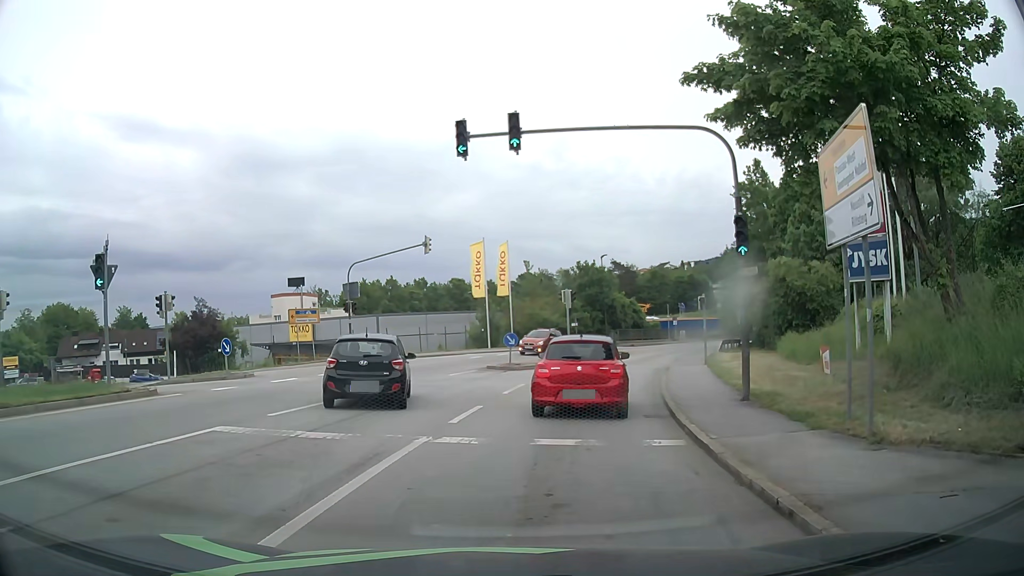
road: tertiary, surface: asphalt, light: Day
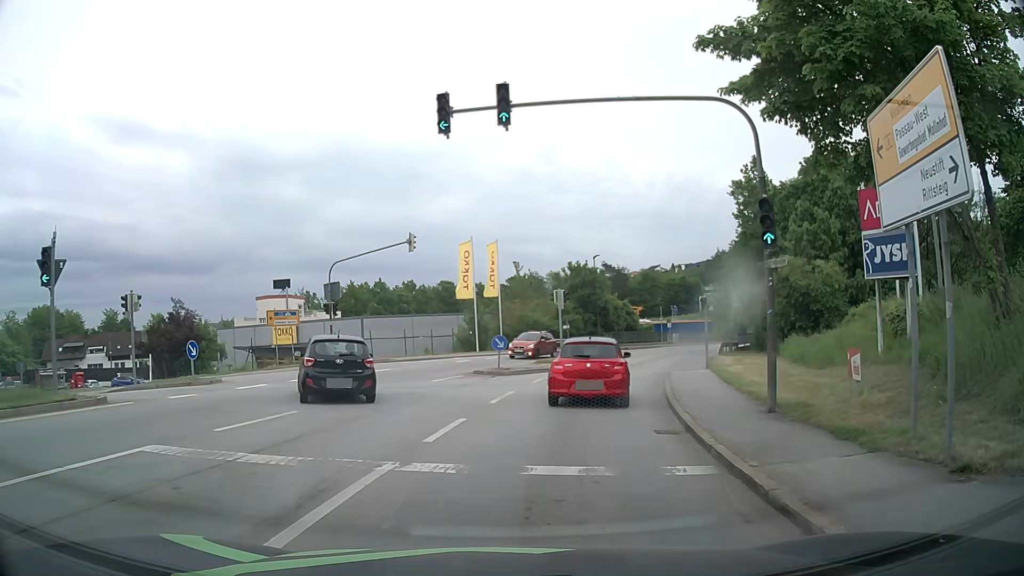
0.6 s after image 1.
(0.0, +2.1) m; +1°
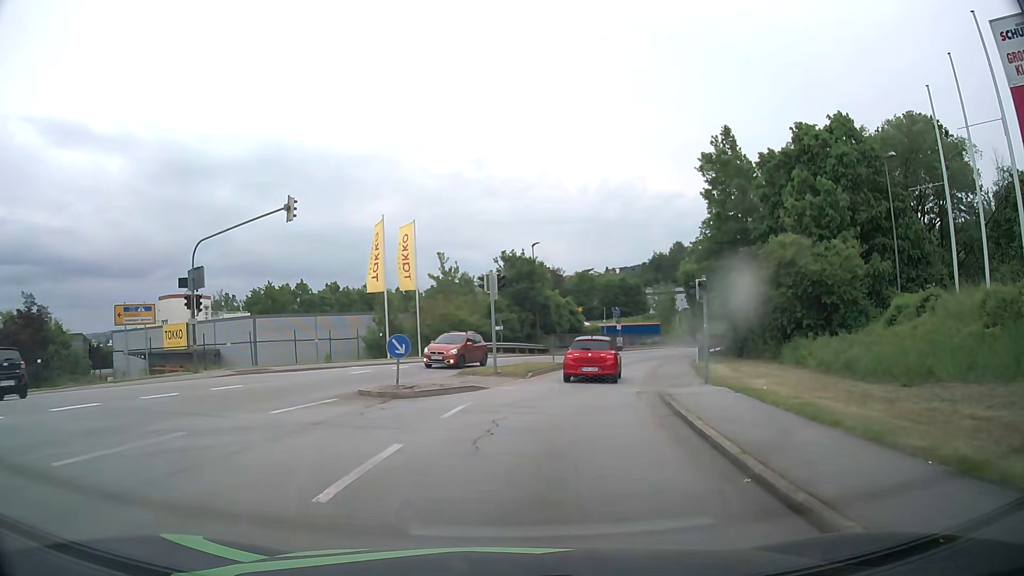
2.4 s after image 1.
(+0.5, +9.8) m; +5°
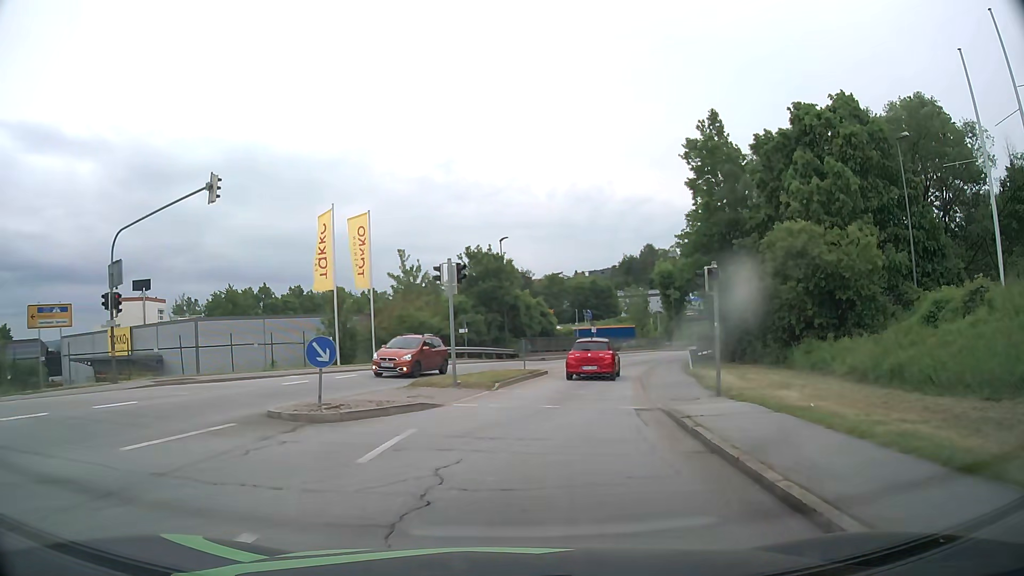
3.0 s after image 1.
(+0.1, +4.4) m; +2°
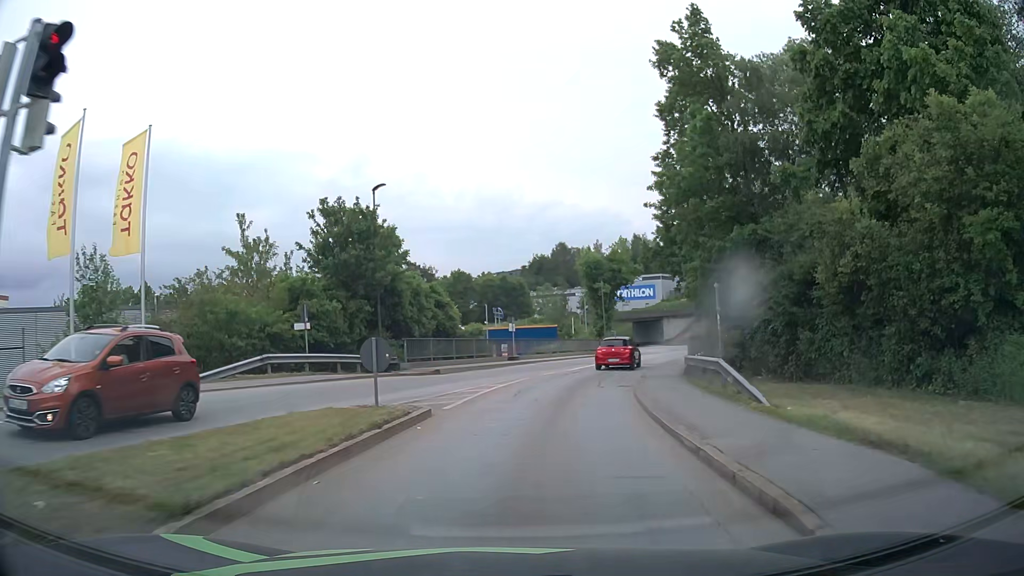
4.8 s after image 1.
(+1.2, +15.8) m; +8°
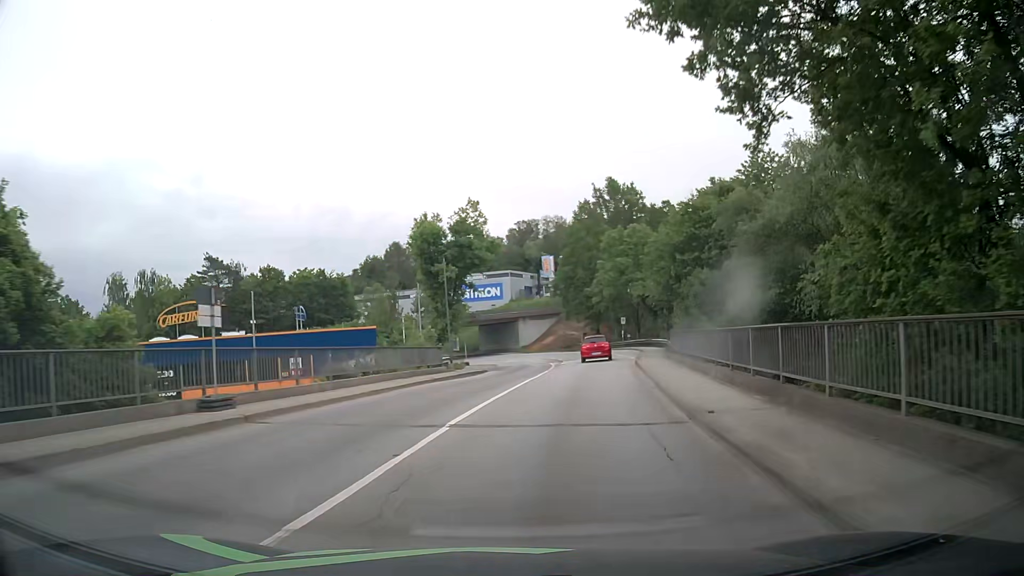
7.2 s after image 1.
(+2.7, +25.1) m; +14°
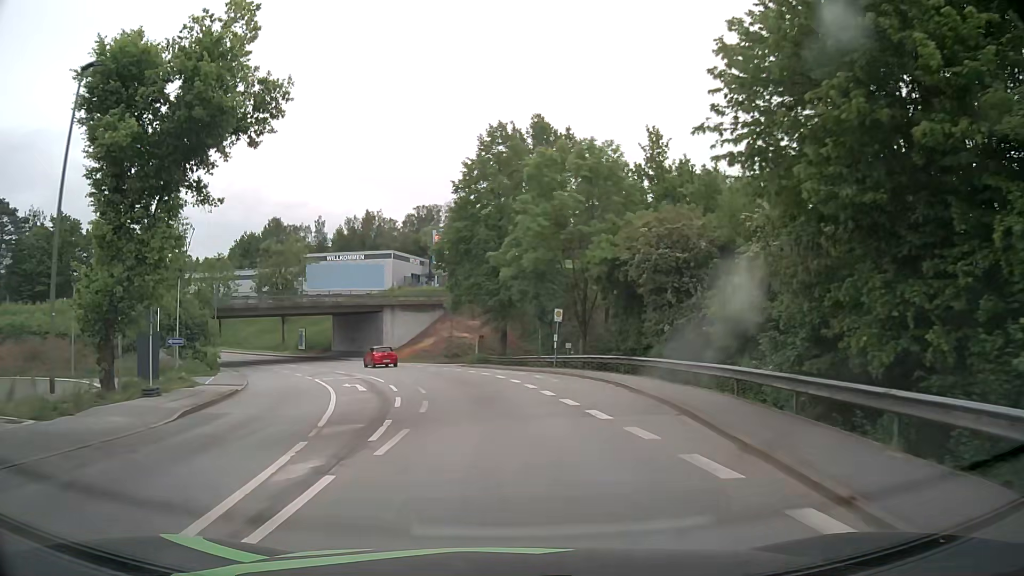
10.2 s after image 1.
(+4.0, +35.1) m; +9°
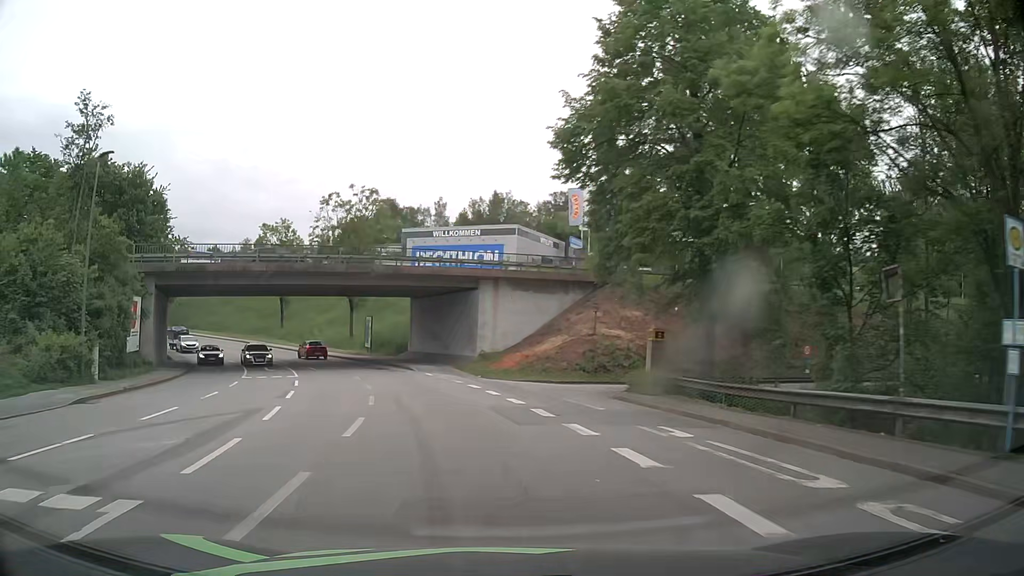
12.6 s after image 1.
(-2.3, +28.5) m; -12°
(-1, +10) (-2, +20) (-5, +29) (-8, +39) (-12, +48) (-17, +57) (-23, +65) (-29, +73) (-36, +80) (-44, +86) m
